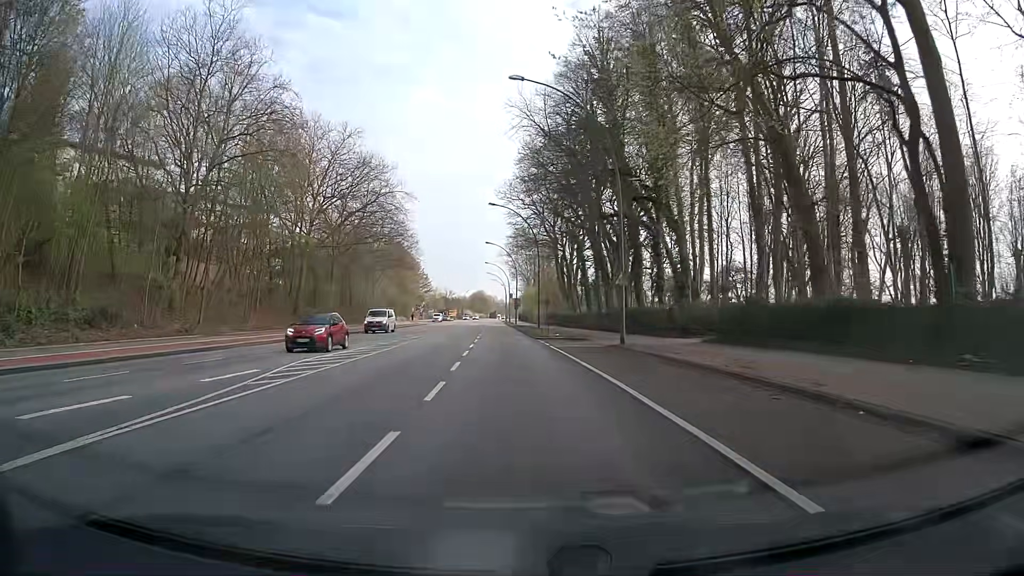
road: secondary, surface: asphalt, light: Day
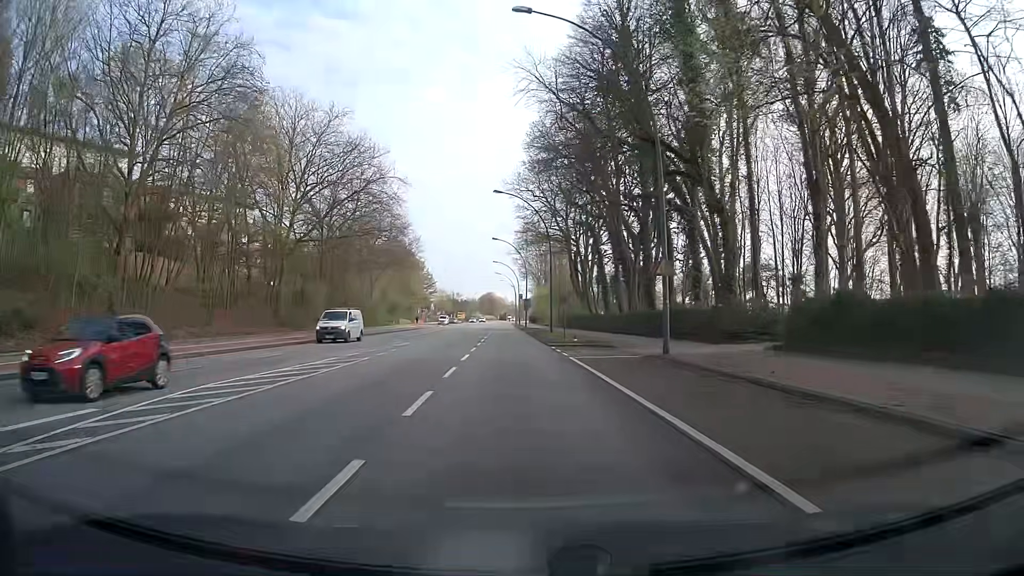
(-0.1, +7.5) m; -2°
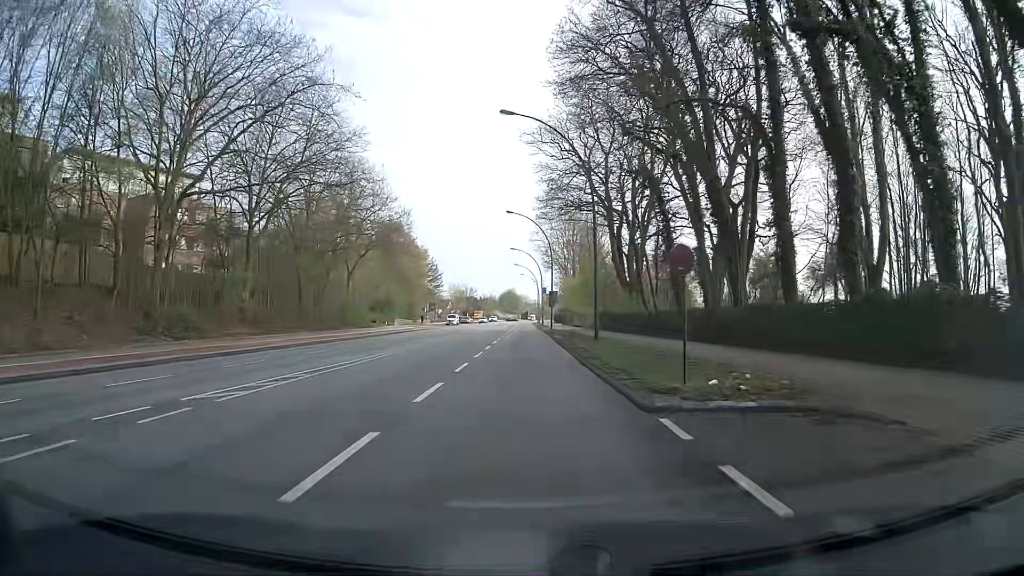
(-0.2, +22.8) m; -2°
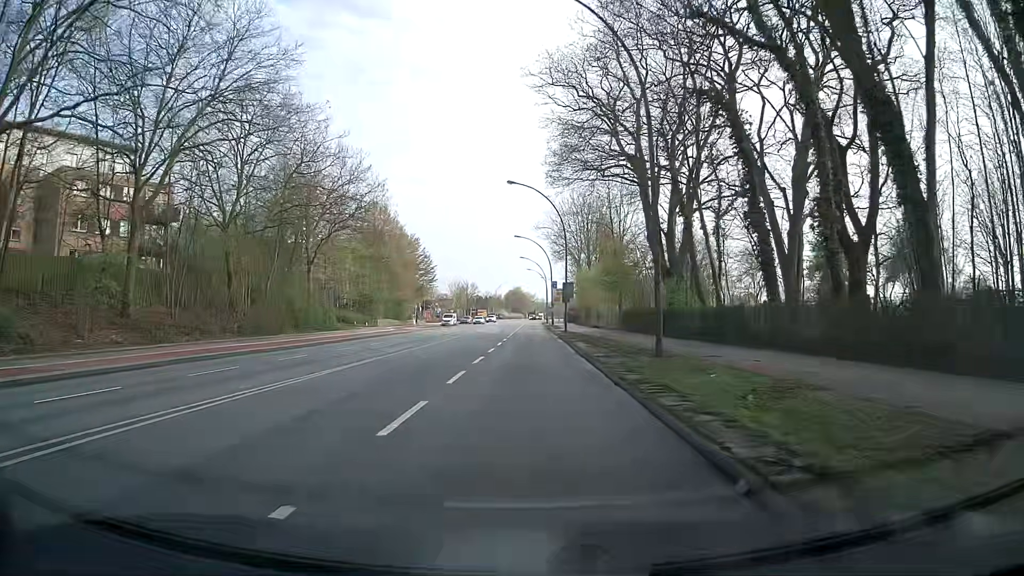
(-0.1, +15.3) m; -1°
(0, +10) (0, +20) (0, +30) (0, +40) (0, +50) (0, +60) (0, +70) (0, +80) (0, +90) (0, +100) m
